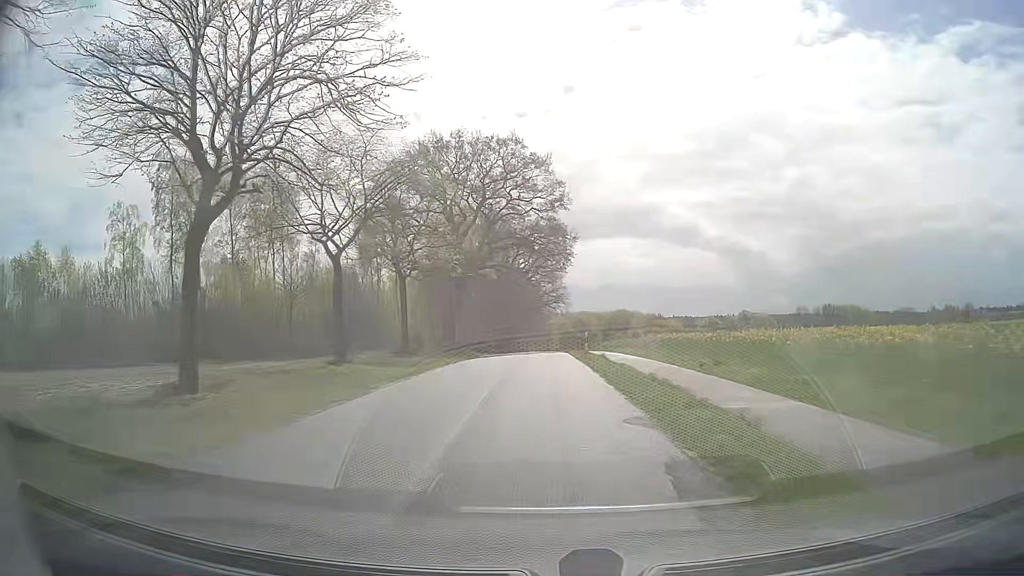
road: unclassified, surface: asphalt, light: Day
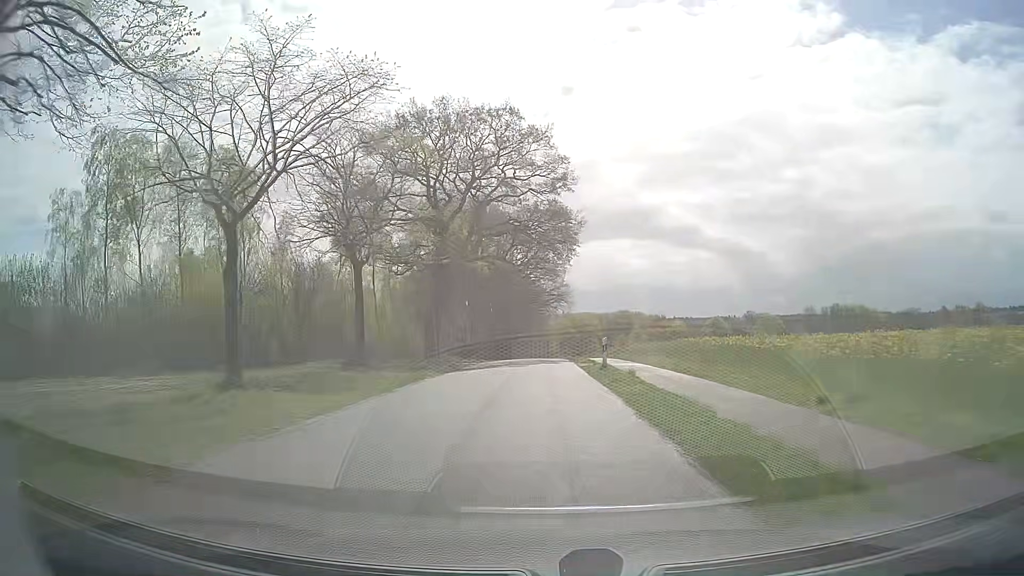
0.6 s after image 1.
(0.0, +9.0) m; 0°
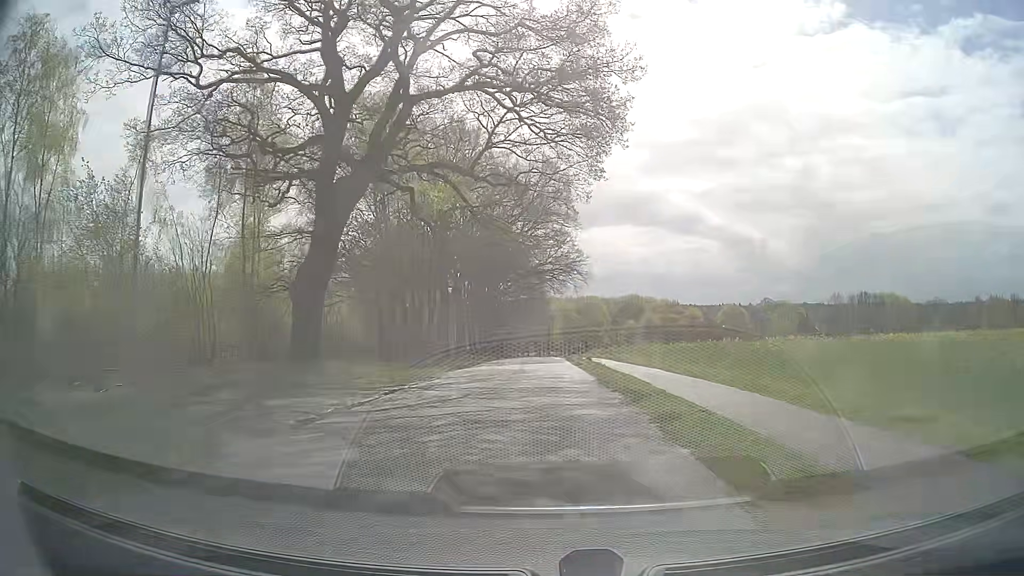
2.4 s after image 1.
(-0.1, +26.5) m; 0°
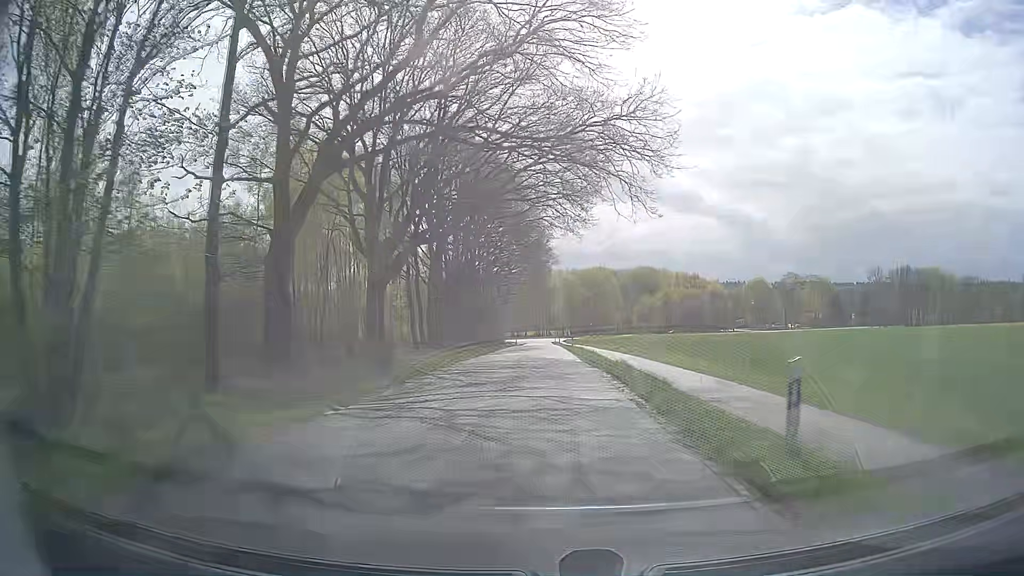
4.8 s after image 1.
(0.0, +34.6) m; 0°
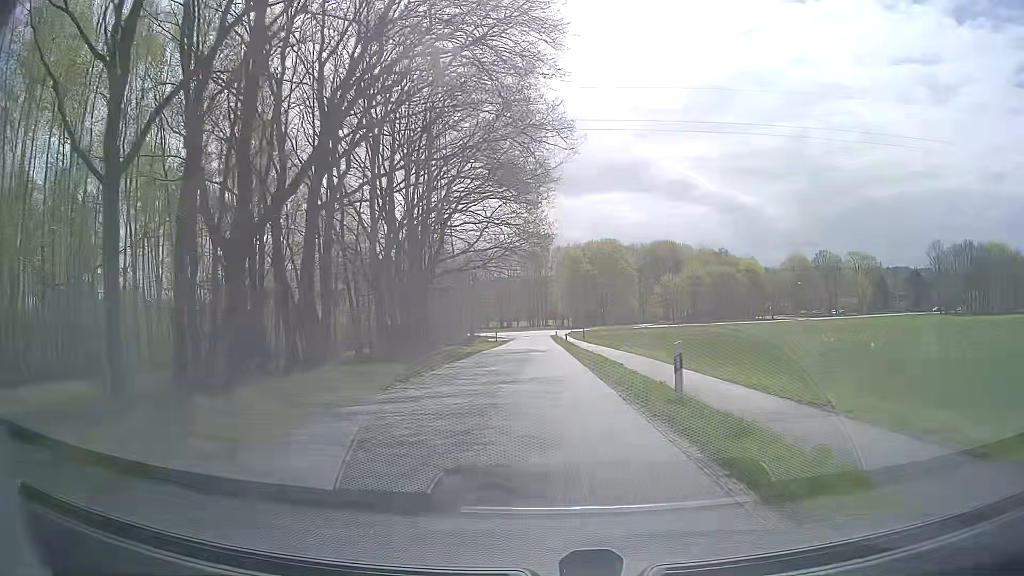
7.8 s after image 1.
(+0.2, +42.5) m; +1°
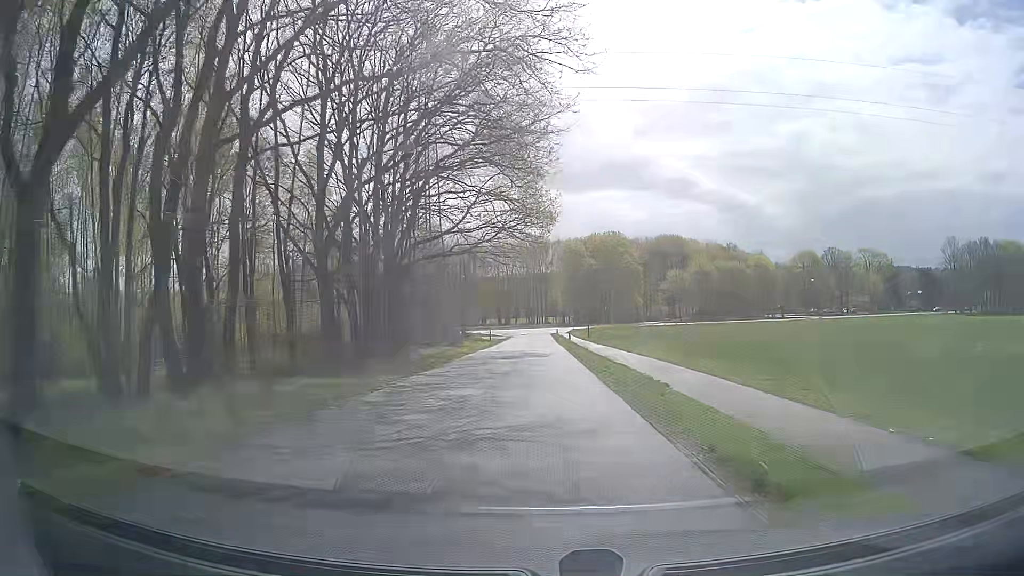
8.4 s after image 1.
(0.0, +8.4) m; 0°
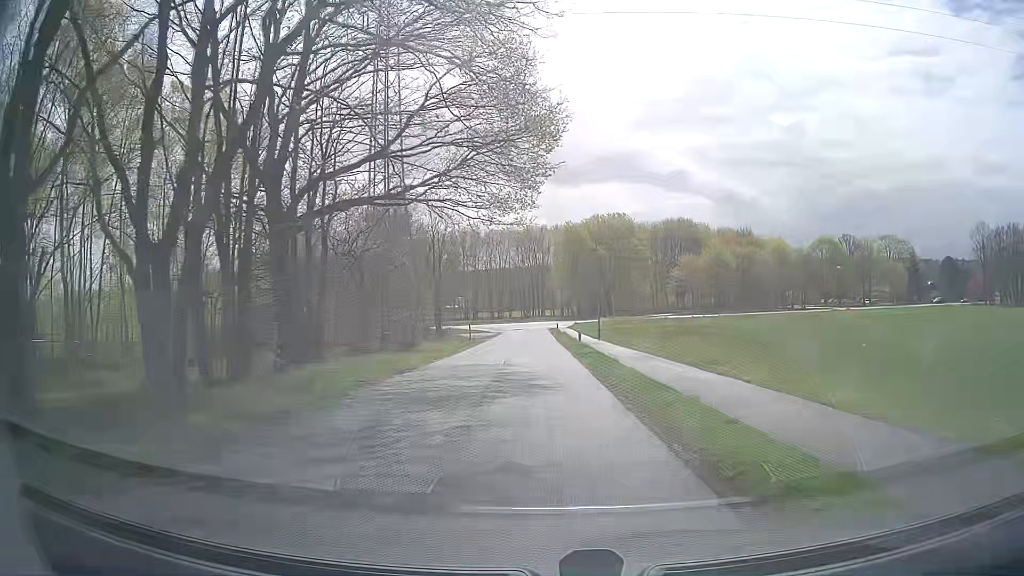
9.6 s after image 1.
(0.0, +16.4) m; -1°
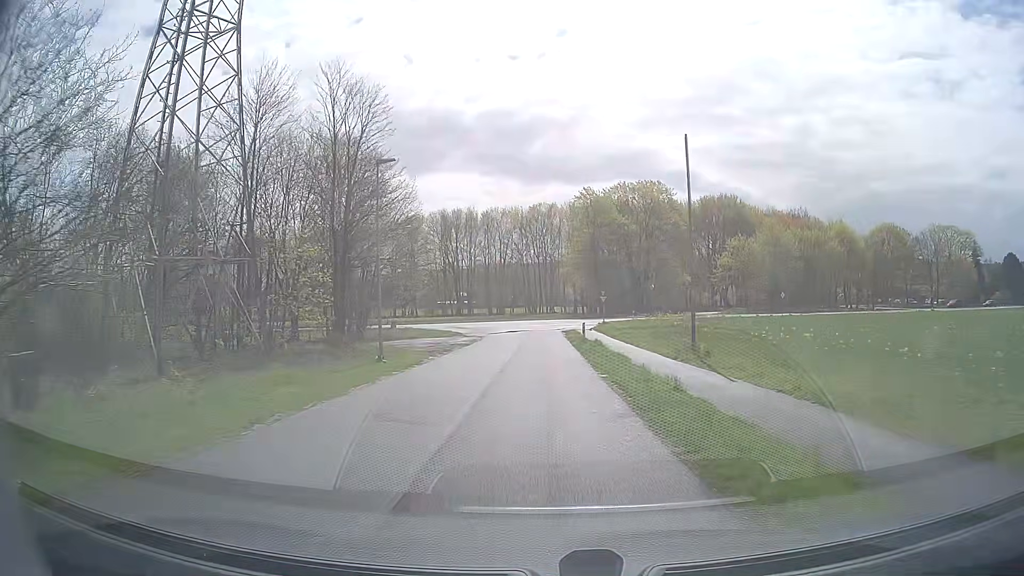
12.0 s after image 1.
(+0.2, +30.9) m; 0°
(0, +10) (0, +20) (0, +30) (0, +40) (0, +50) (+1, +60) (+4, +69) (+11, +76) (+20, +81) (+29, +85) m
